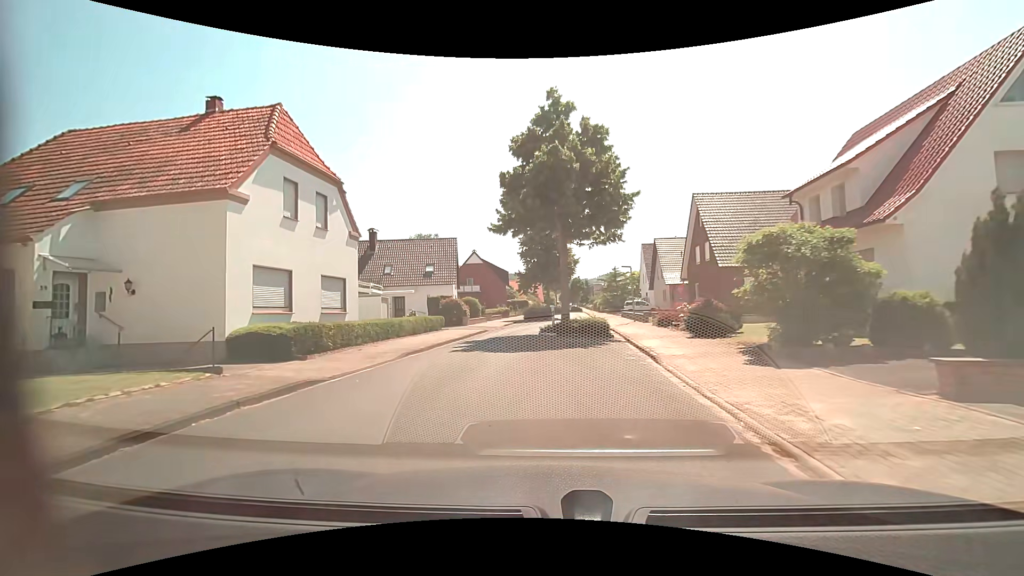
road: unclassified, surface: asphalt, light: Day
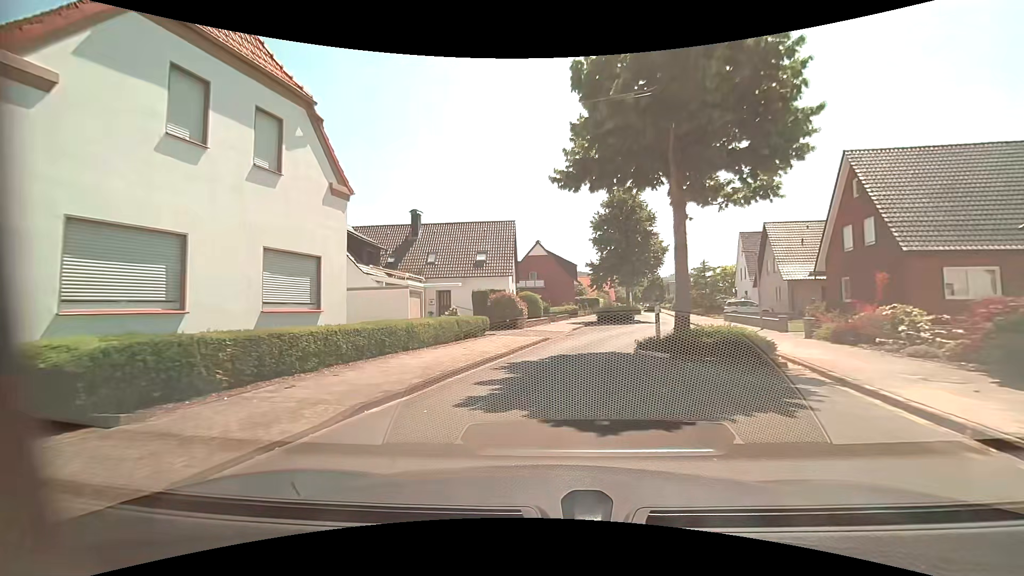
(-0.7, +8.9) m; -9°
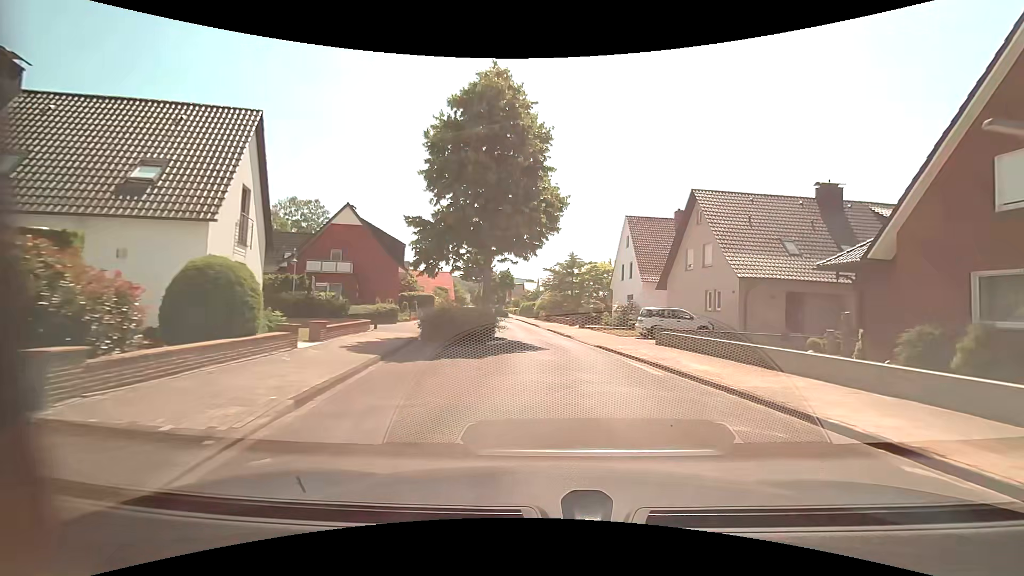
(+2.1, +20.7) m; +19°
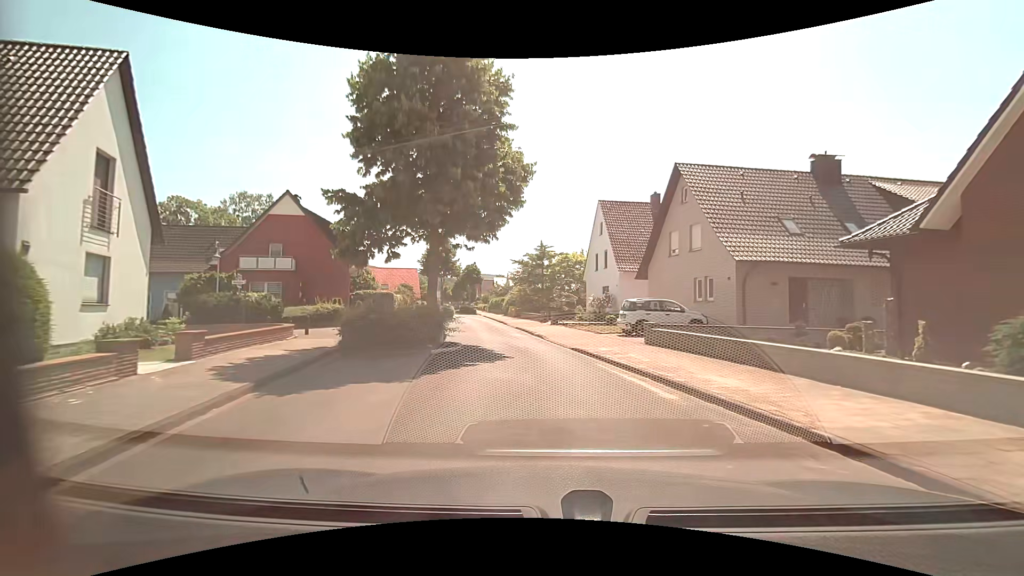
(+0.2, +4.2) m; +4°
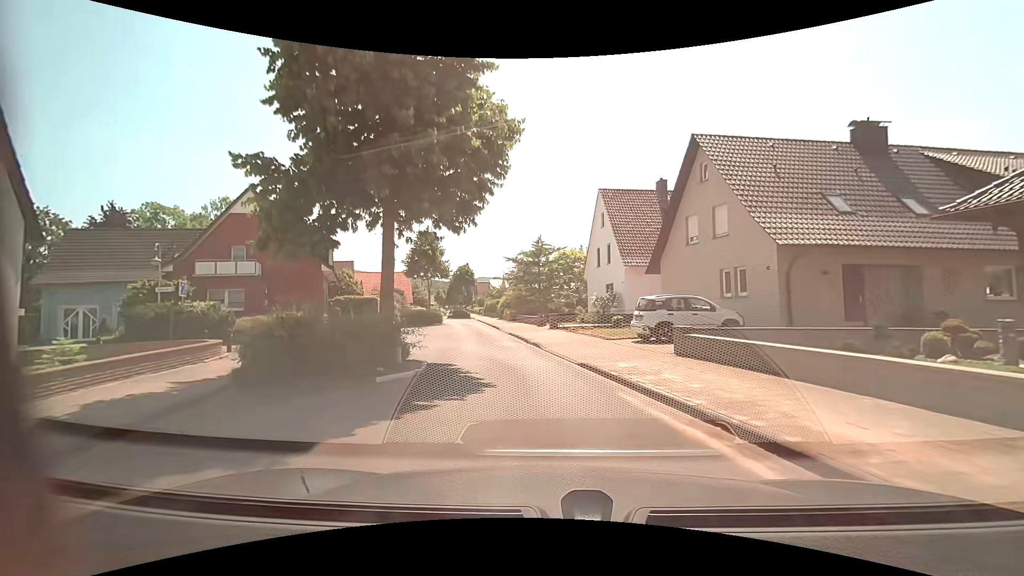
(0.0, +4.1) m; 0°
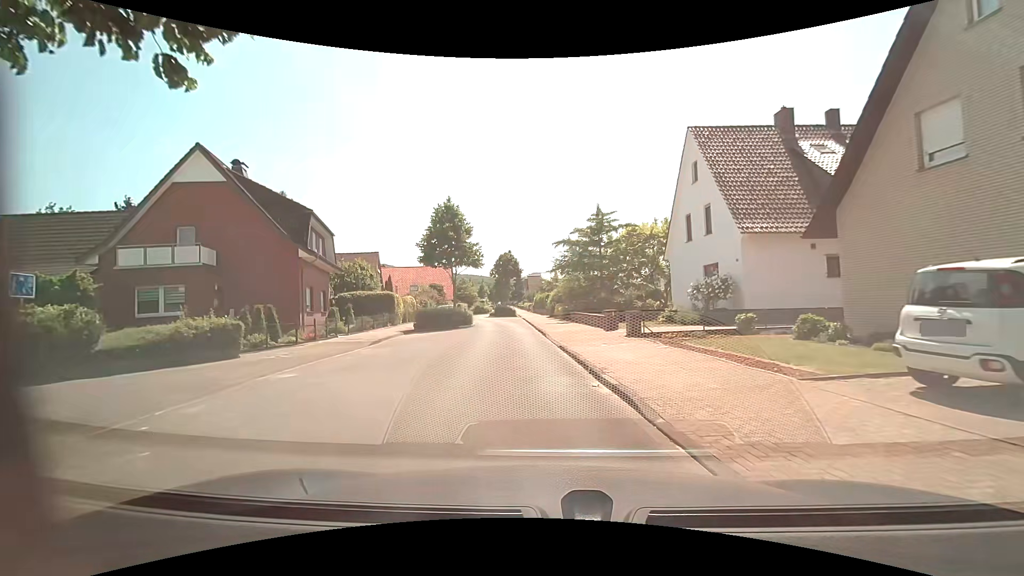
(-0.4, +10.5) m; -5°
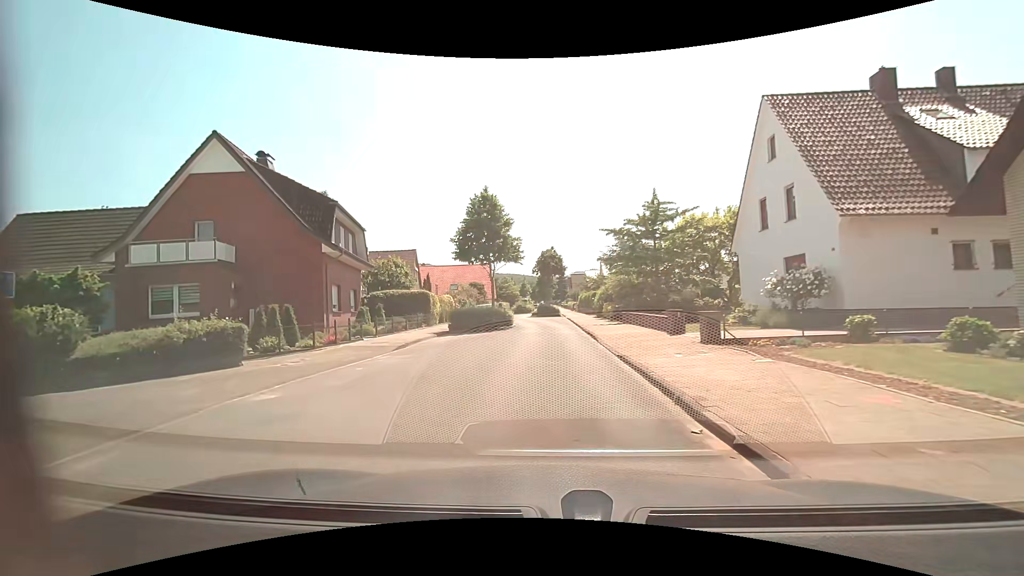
(-0.1, +2.8) m; -6°
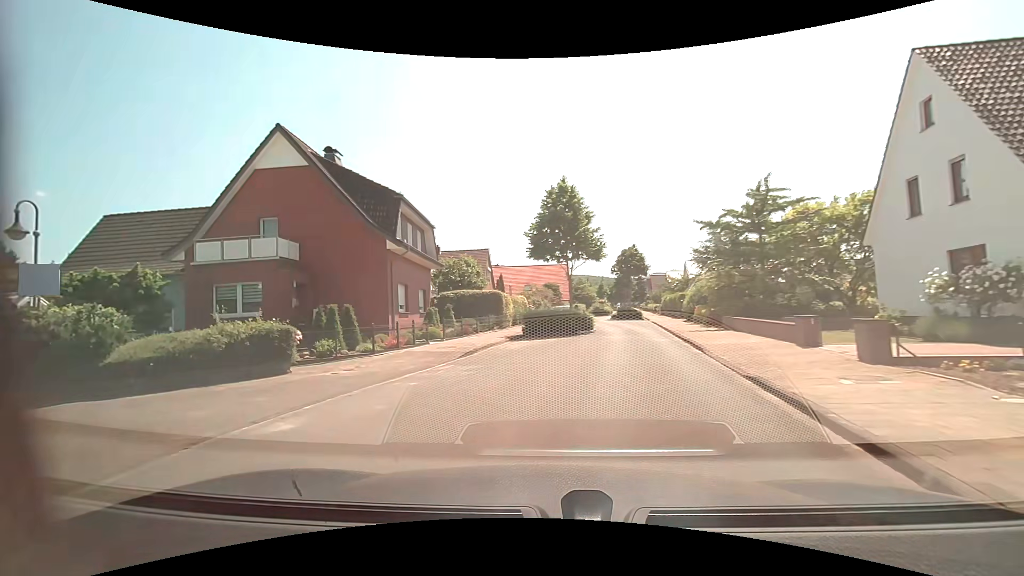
(-0.1, +2.5) m; -7°
